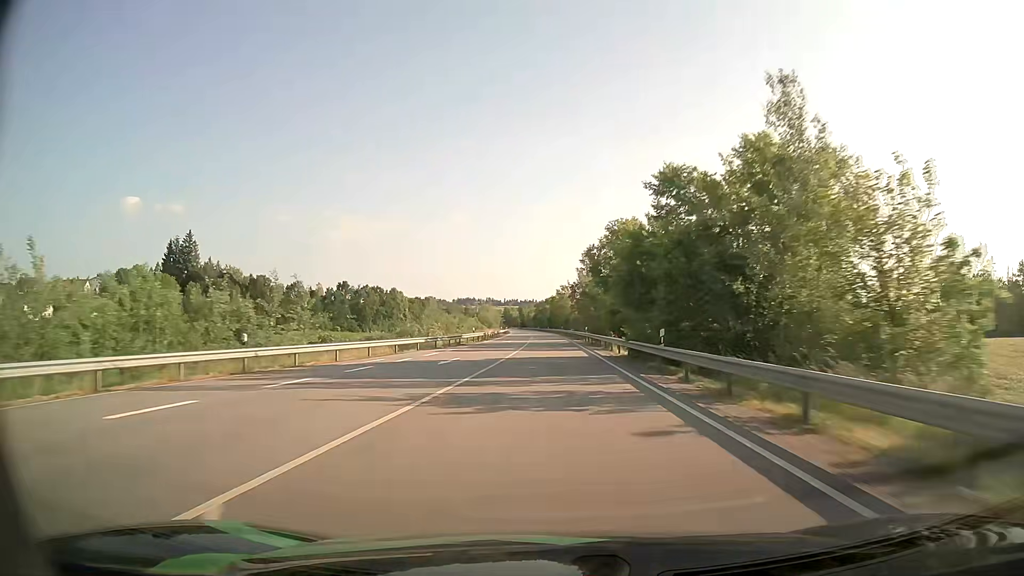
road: primary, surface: asphalt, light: Day
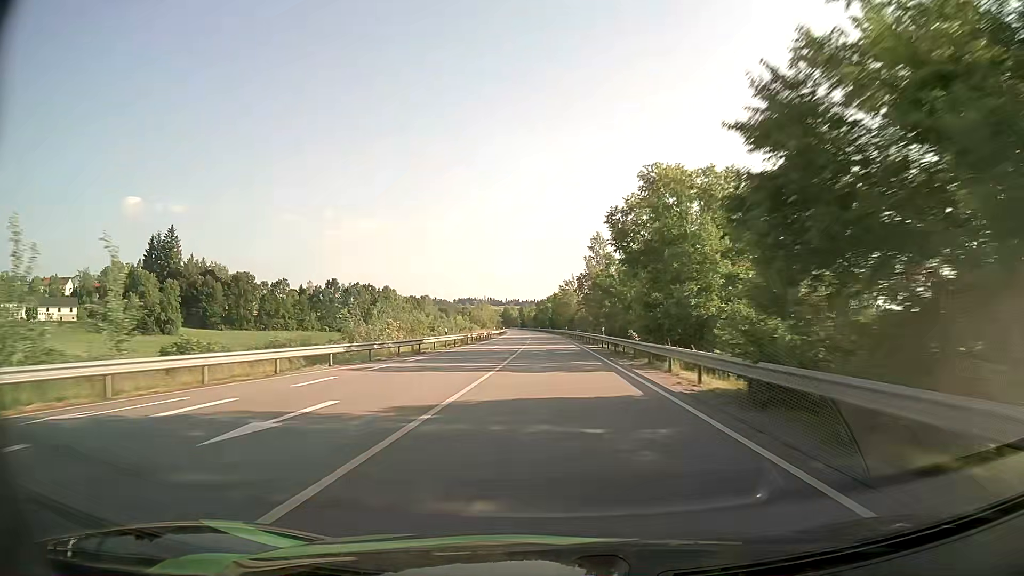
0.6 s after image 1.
(0.0, +17.4) m; 0°
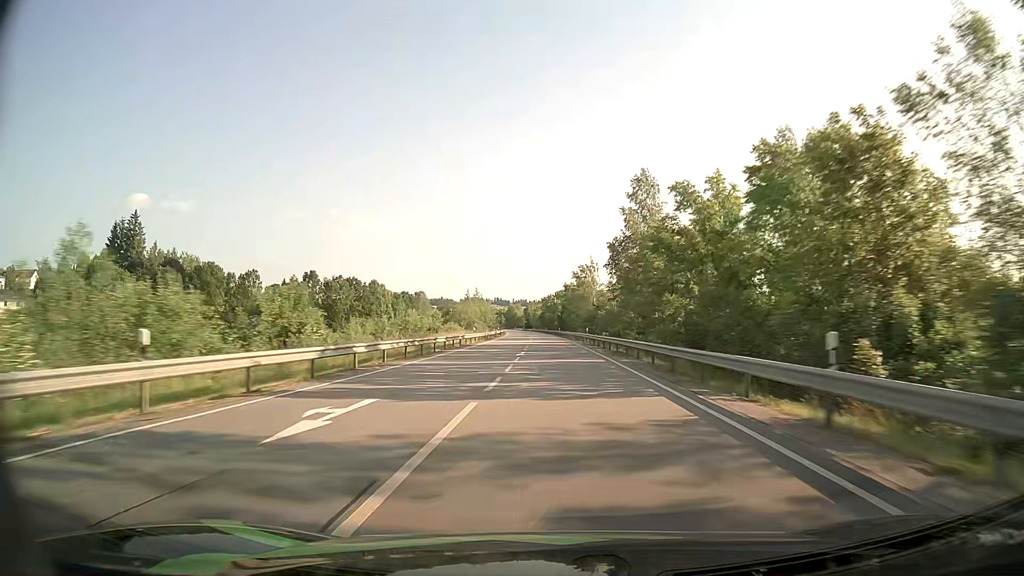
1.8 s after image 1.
(-0.3, +34.9) m; -1°
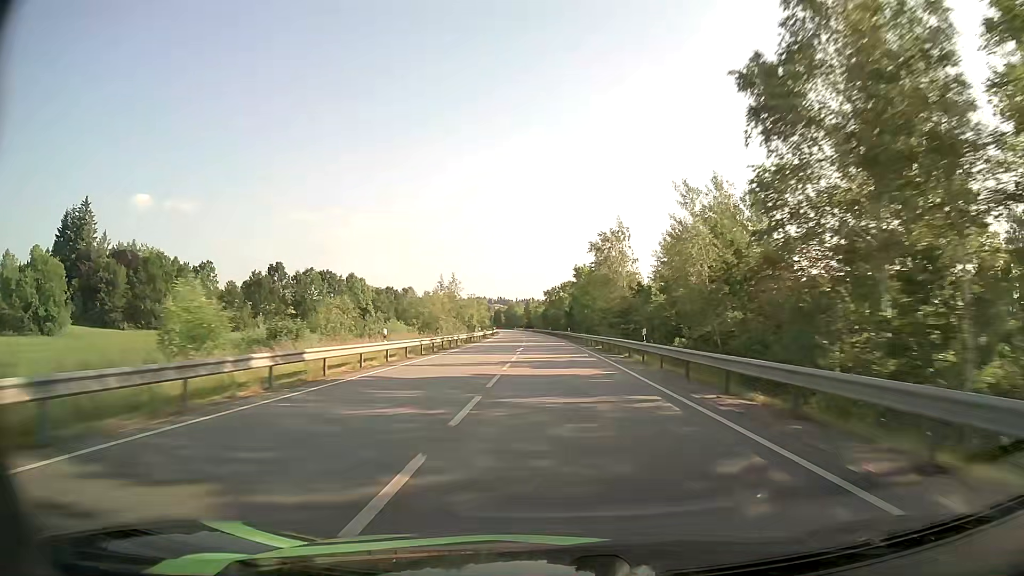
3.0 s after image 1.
(+0.1, +34.9) m; 0°
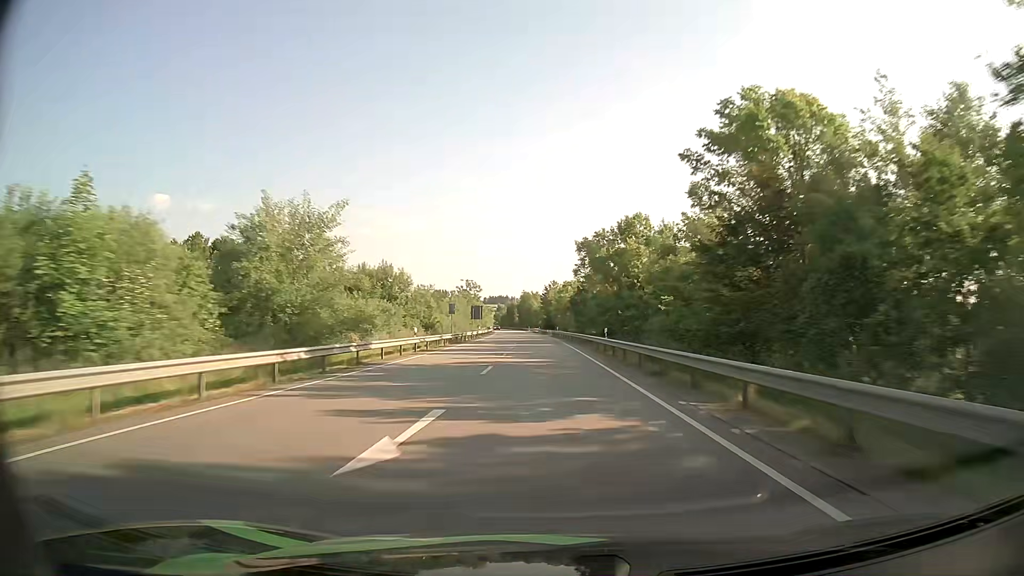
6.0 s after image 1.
(-1.5, +87.2) m; -2°
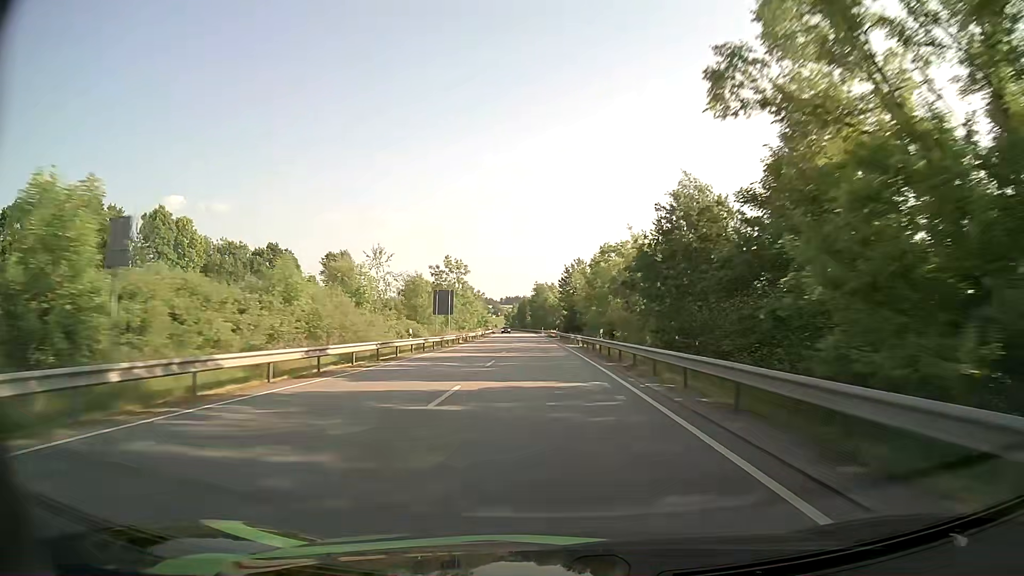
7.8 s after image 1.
(-0.6, +52.3) m; -2°
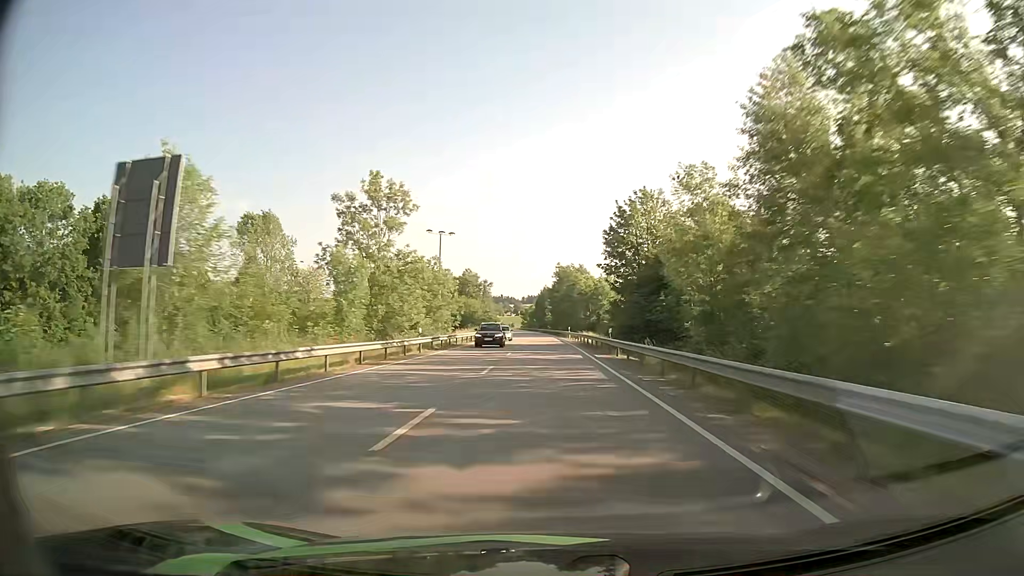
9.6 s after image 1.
(-0.8, +52.3) m; -2°
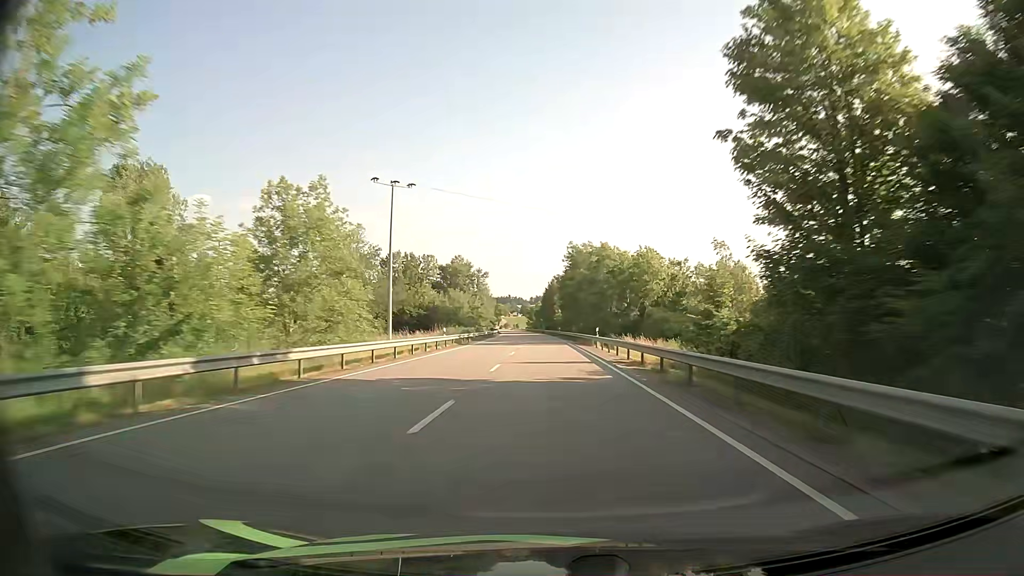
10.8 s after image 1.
(-0.3, +34.9) m; -1°
(0, +10) (0, +20) (0, +30) (0, +40) (0, +50) (-1, +60) (-1, +70) (-1, +80) (-2, +90) (-2, +100) m
